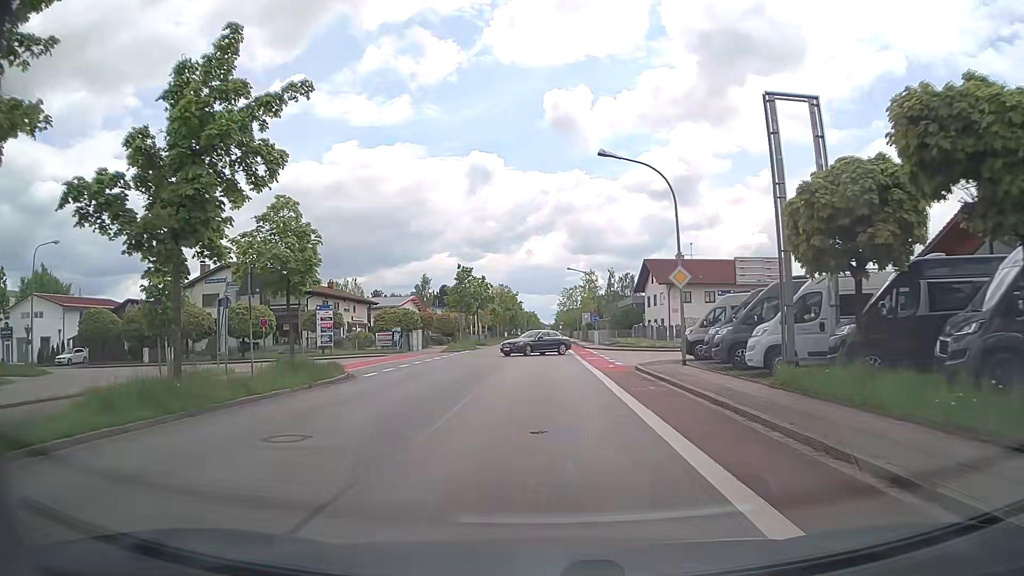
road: tertiary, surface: asphalt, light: Day
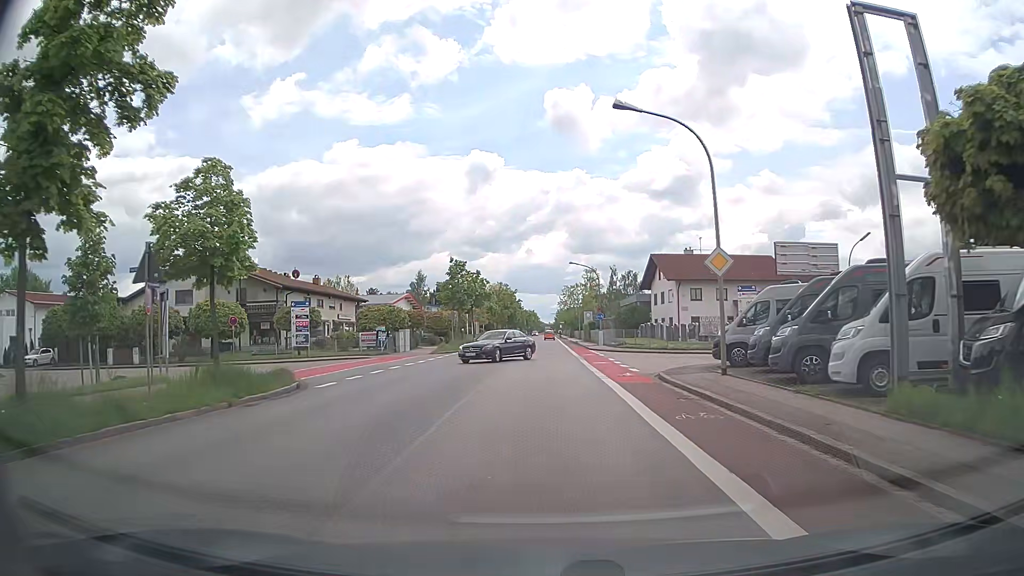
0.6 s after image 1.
(0.0, +5.0) m; 0°
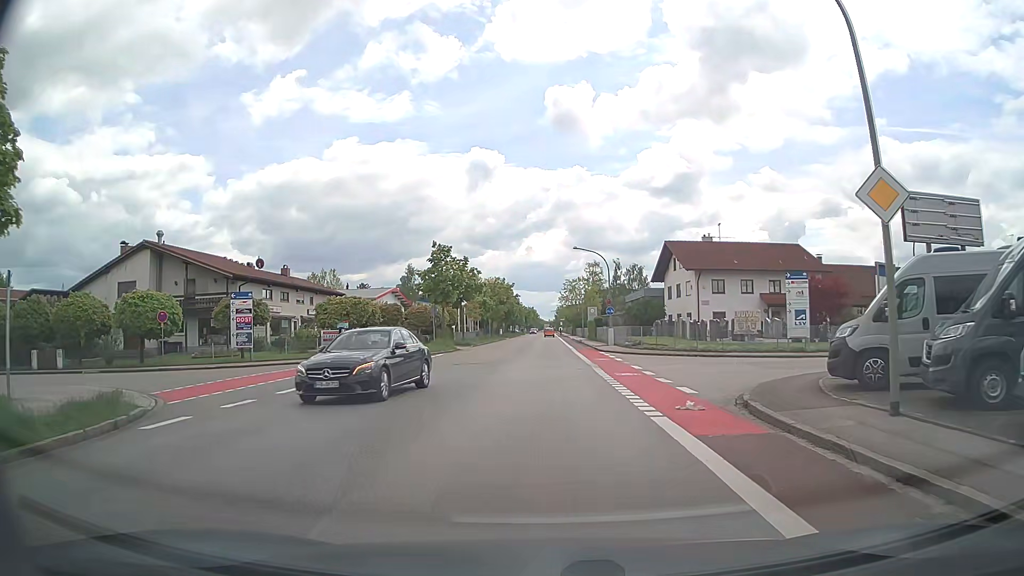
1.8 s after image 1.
(0.0, +8.8) m; 0°
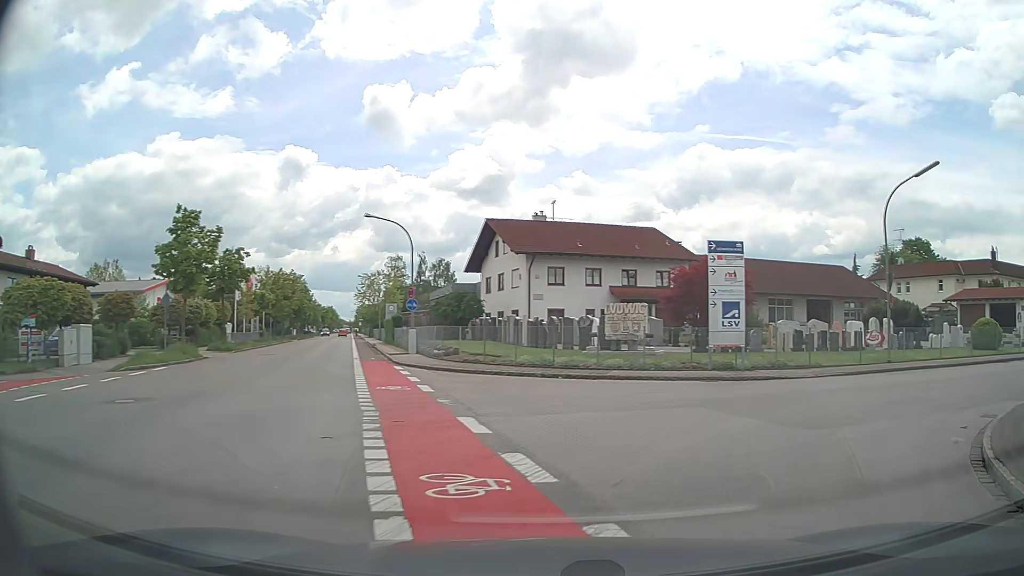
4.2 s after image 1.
(+0.8, +14.2) m; +16°
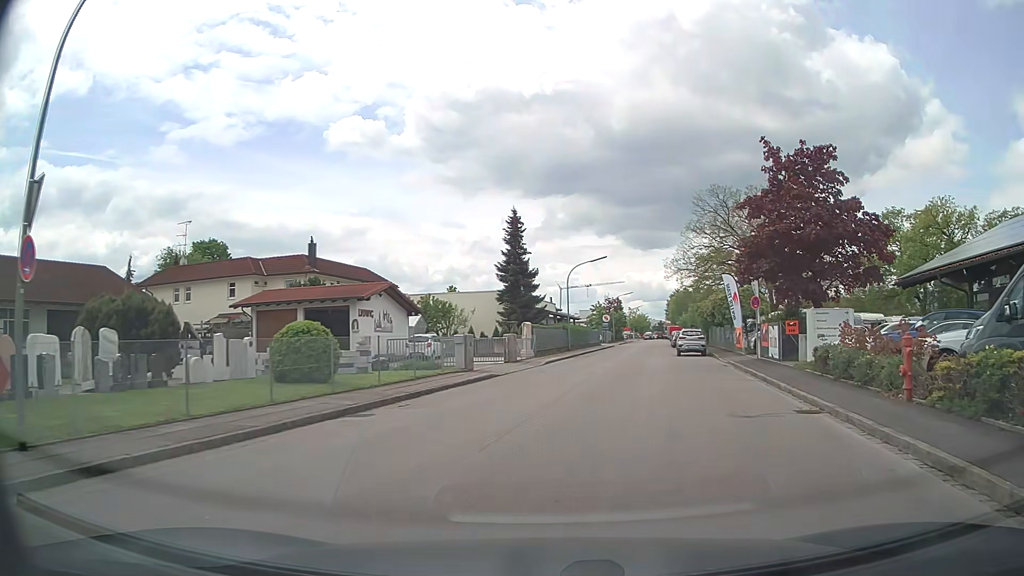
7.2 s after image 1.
(+9.5, +15.4) m; +60°
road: residential
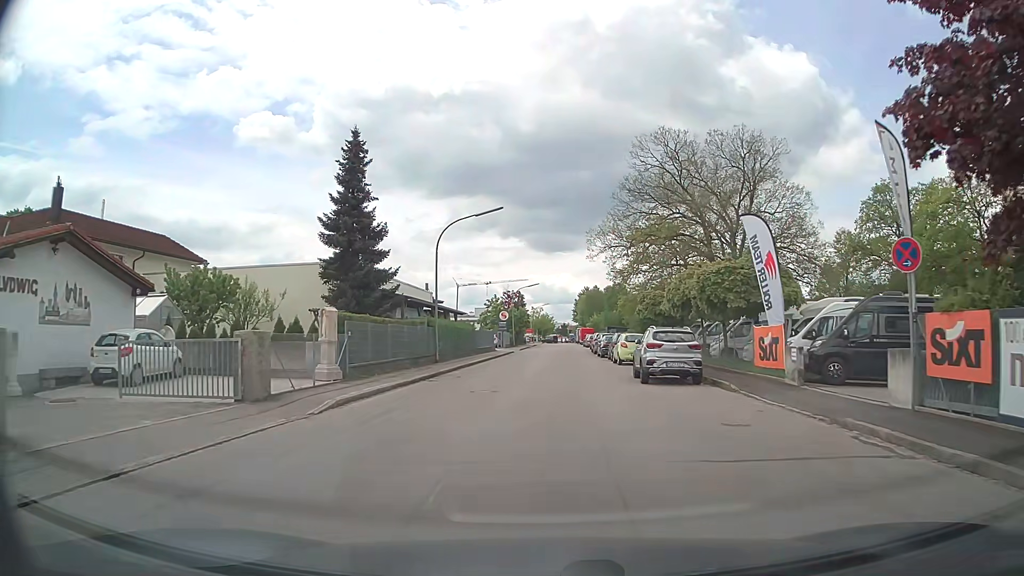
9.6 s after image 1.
(+2.5, +21.4) m; +9°
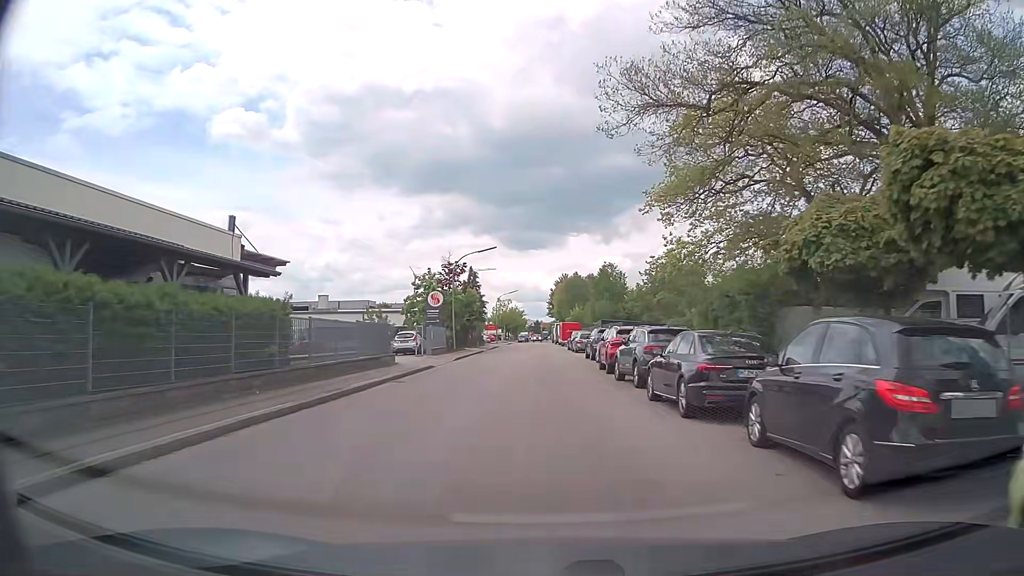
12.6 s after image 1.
(+0.8, +31.7) m; +2°
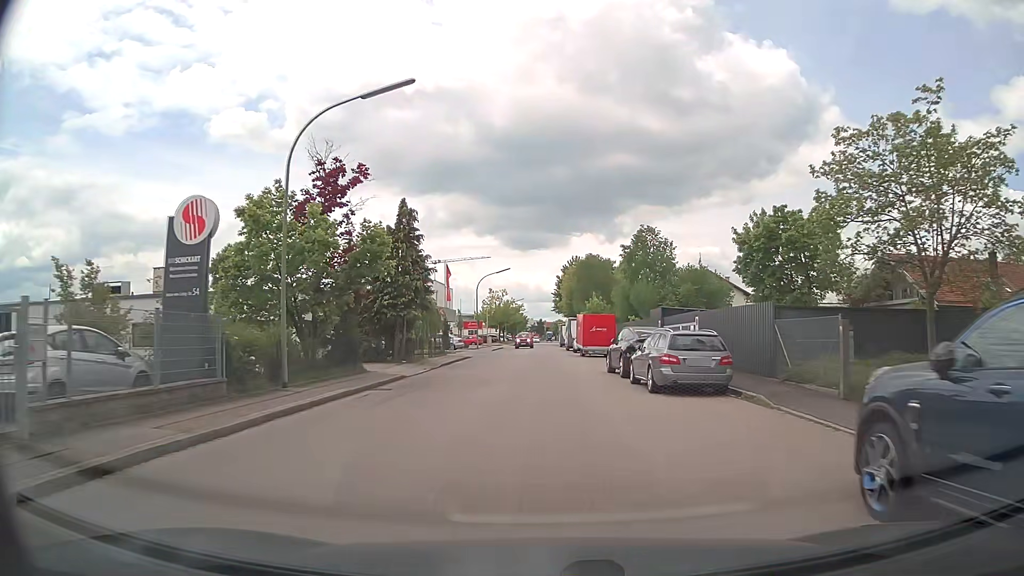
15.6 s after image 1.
(+0.2, +32.6) m; 0°
(0, +10) (0, +20) (0, +30) (0, +40) (0, +50) (0, +60) (0, +70) (0, +80) (+1, +90) (+1, +100) m
